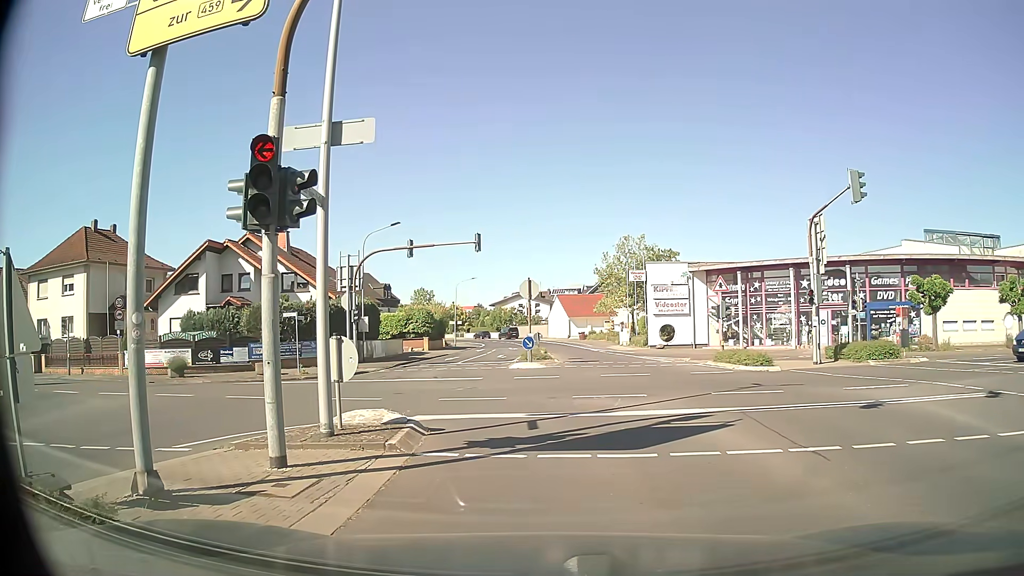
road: secondary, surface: asphalt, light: Day
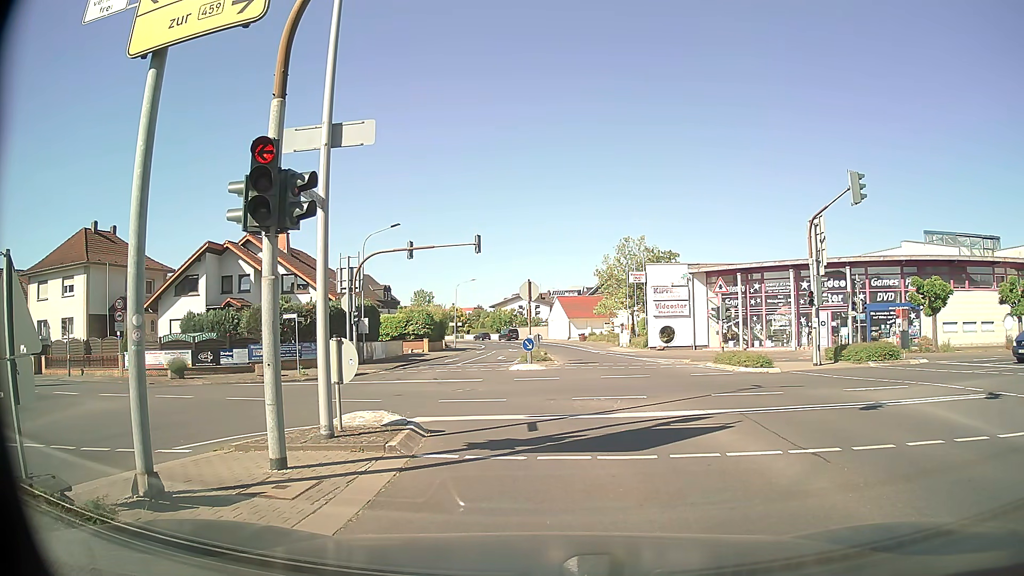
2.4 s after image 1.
(0.0, +0.1) m; 0°
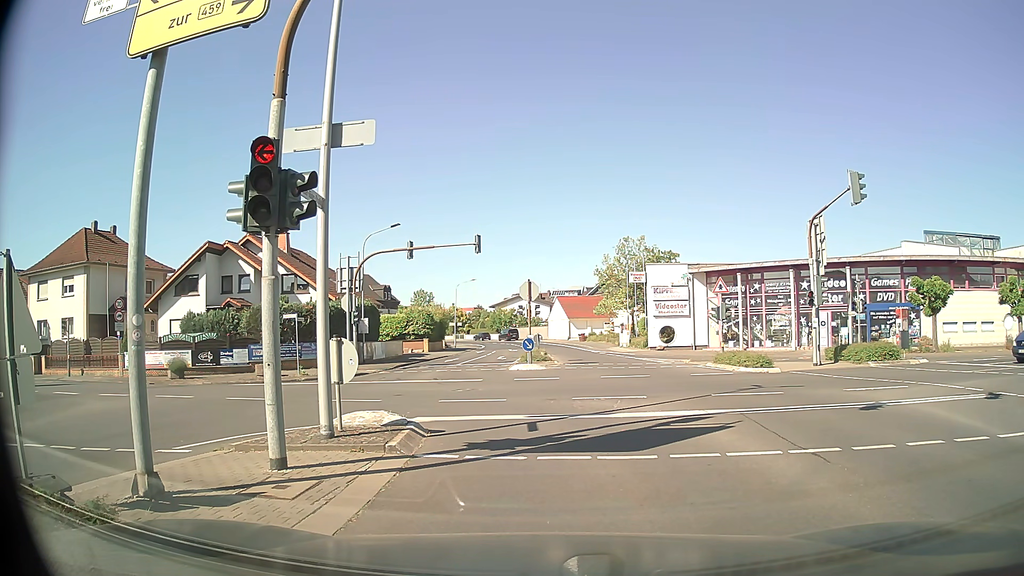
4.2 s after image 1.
(0.0, 0.0) m; 0°
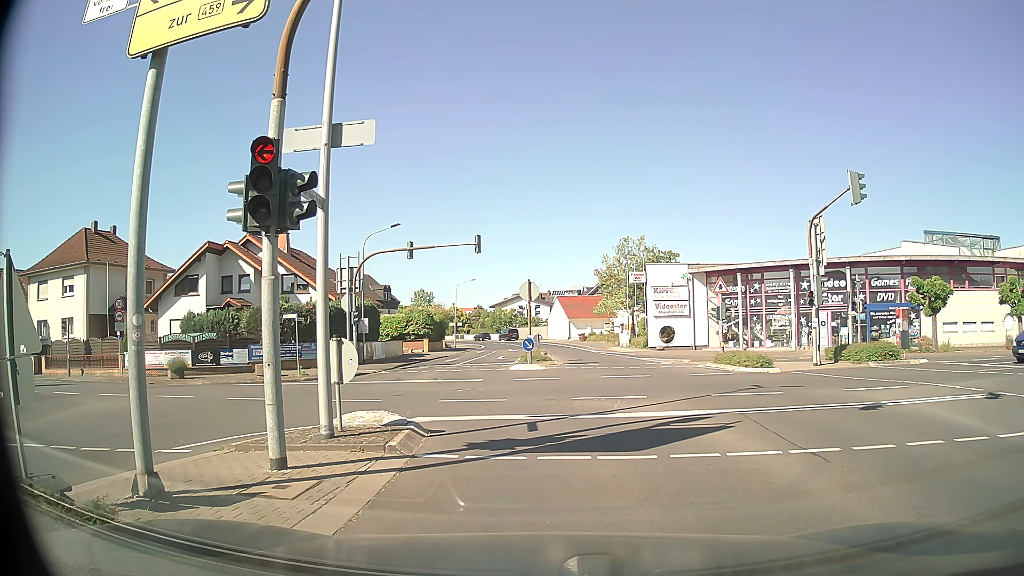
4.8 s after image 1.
(0.0, 0.0) m; 0°
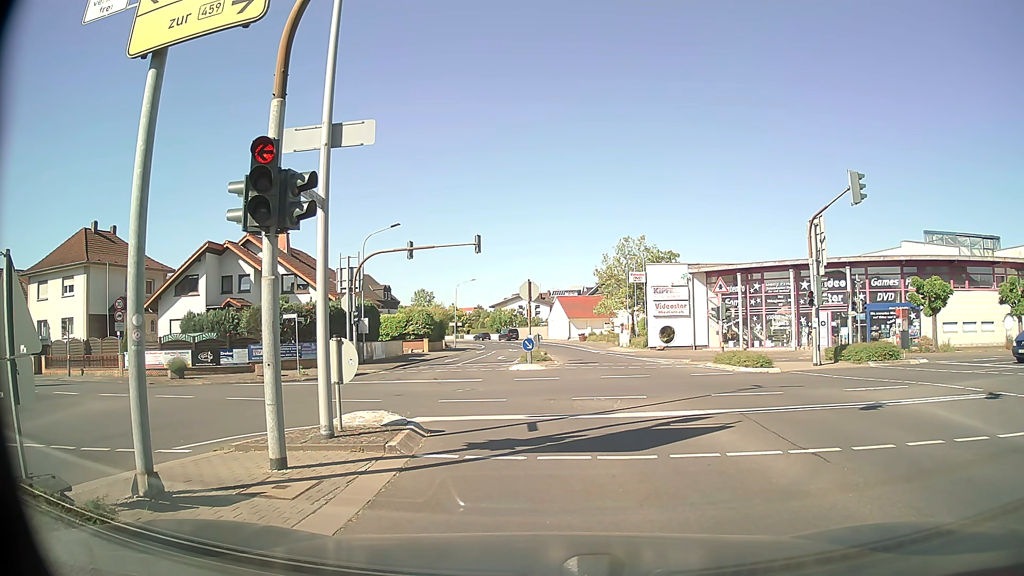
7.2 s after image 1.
(0.0, 0.0) m; 0°
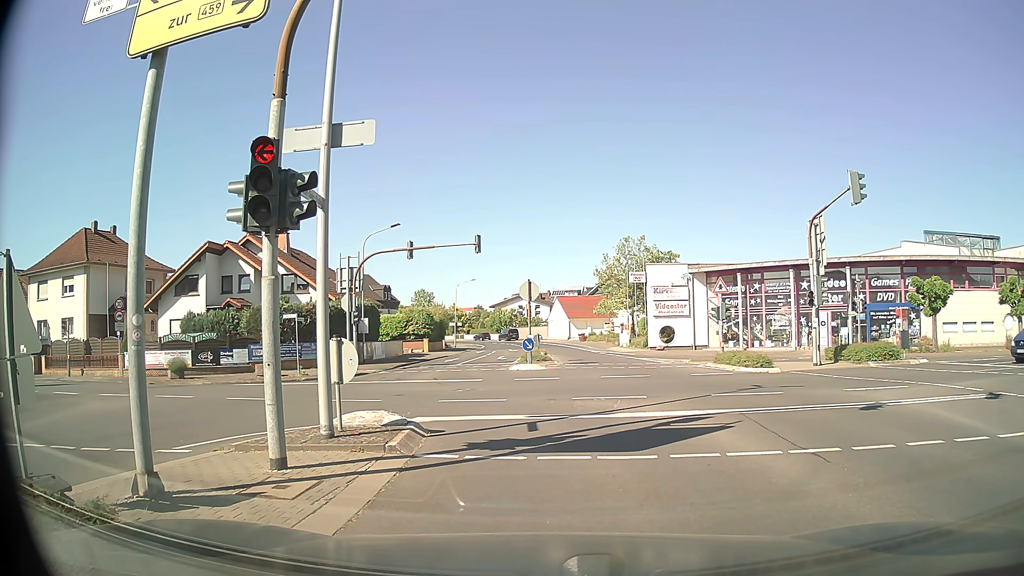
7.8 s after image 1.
(0.0, 0.0) m; 0°
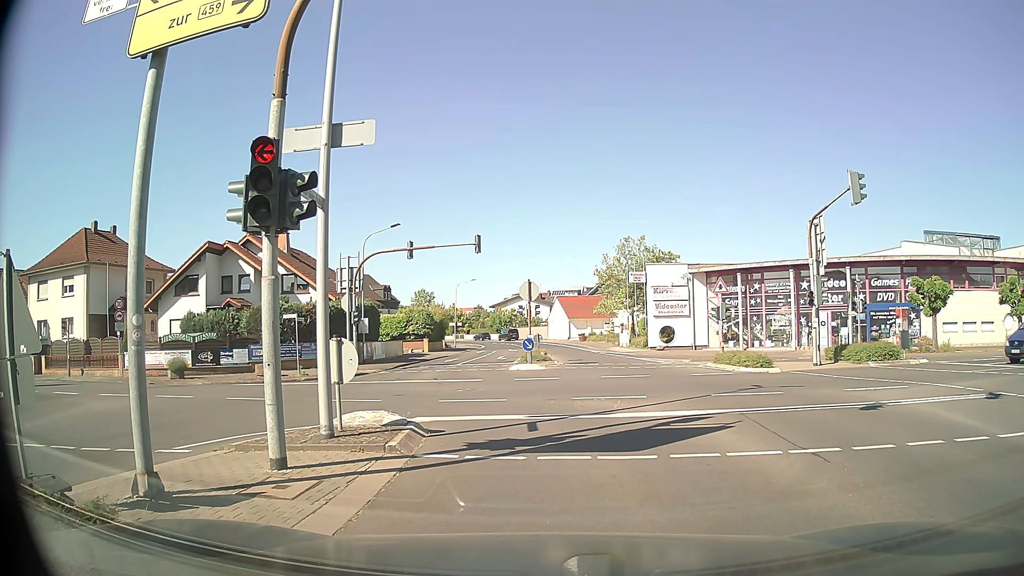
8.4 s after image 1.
(0.0, 0.0) m; 0°
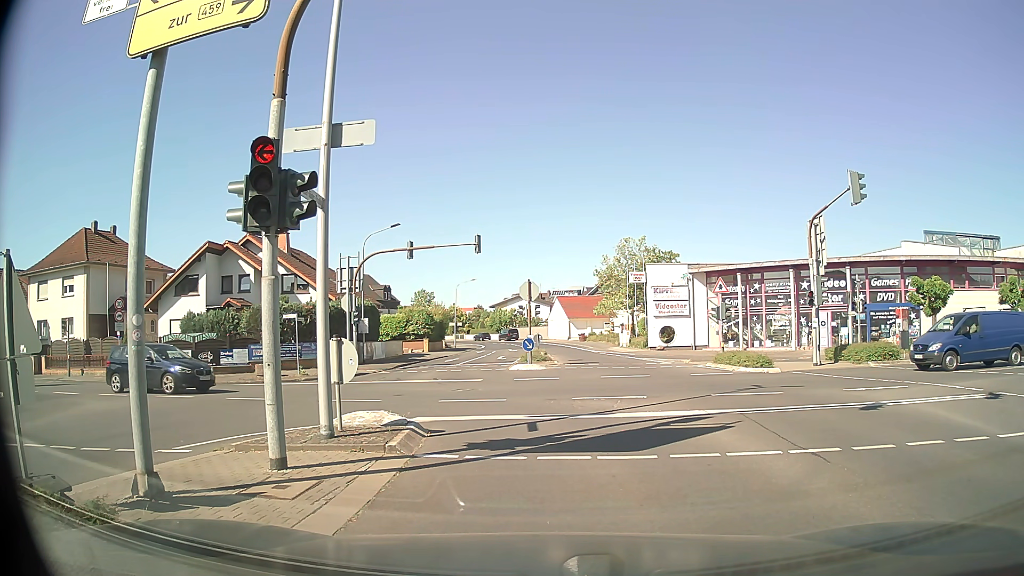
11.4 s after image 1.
(0.0, 0.0) m; 0°
